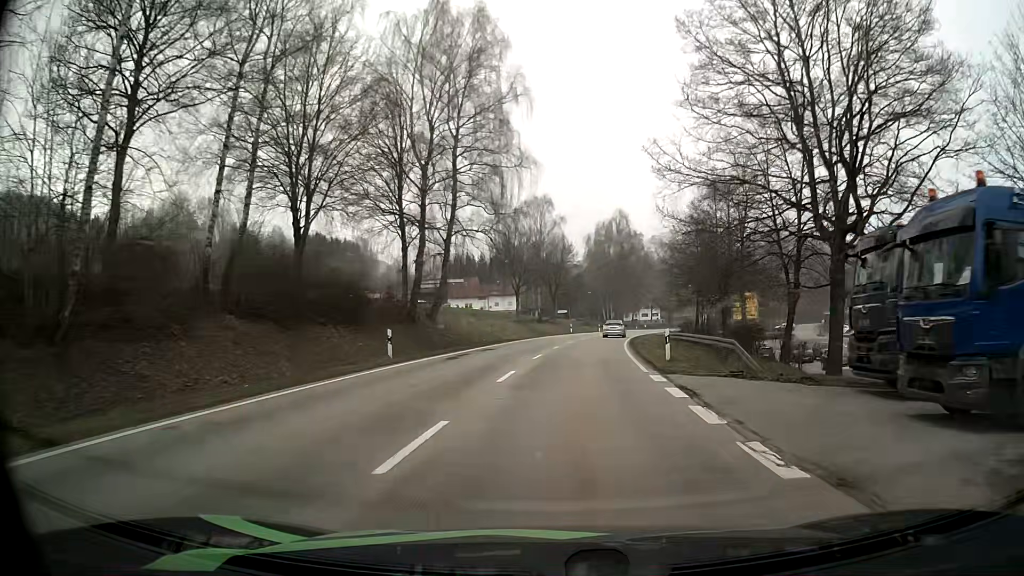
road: secondary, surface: asphalt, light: Day
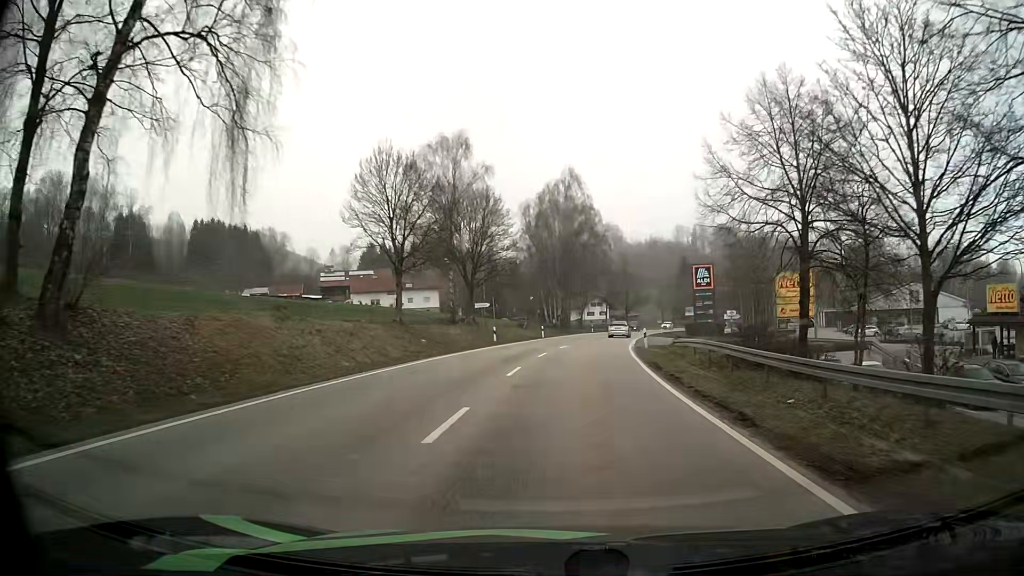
(+1.9, +34.2) m; +6°
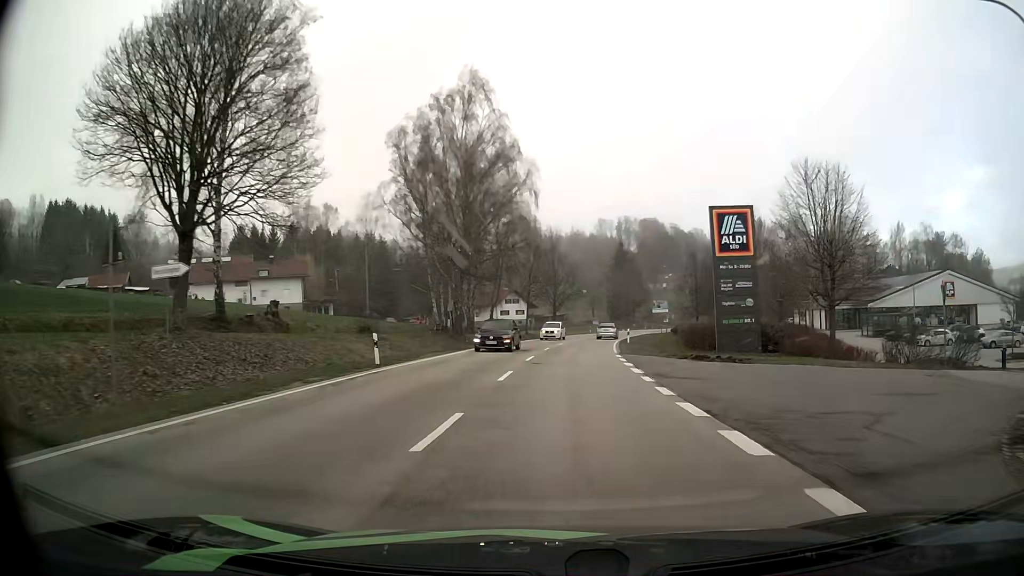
(+2.1, +36.6) m; +7°
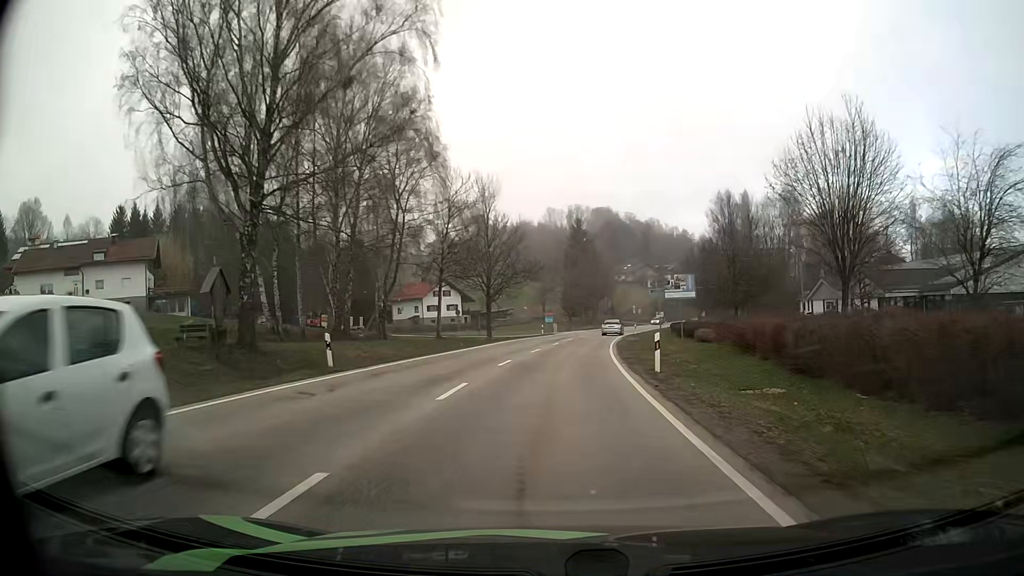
(+1.4, +31.4) m; +4°
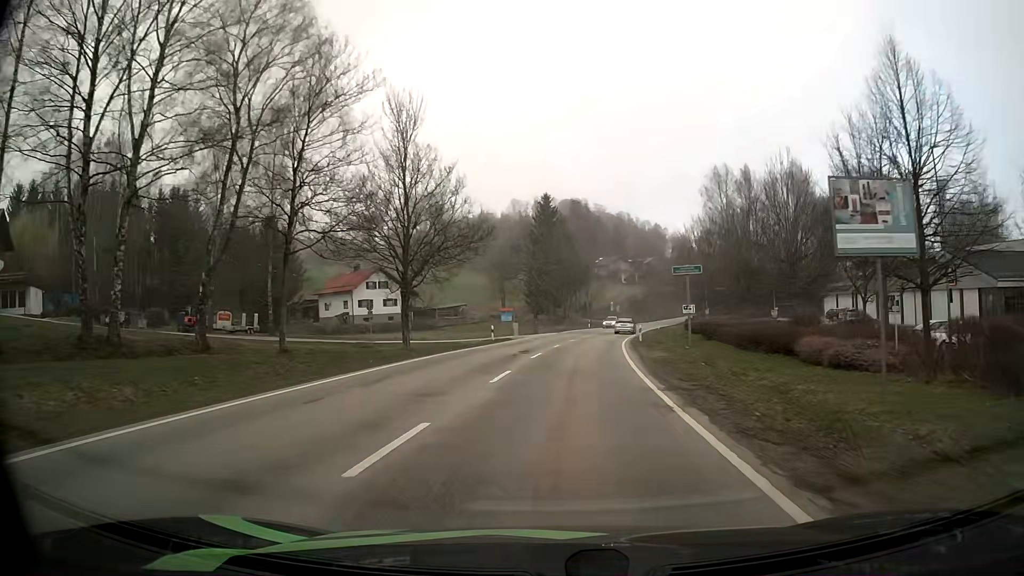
(+0.6, +23.7) m; +3°
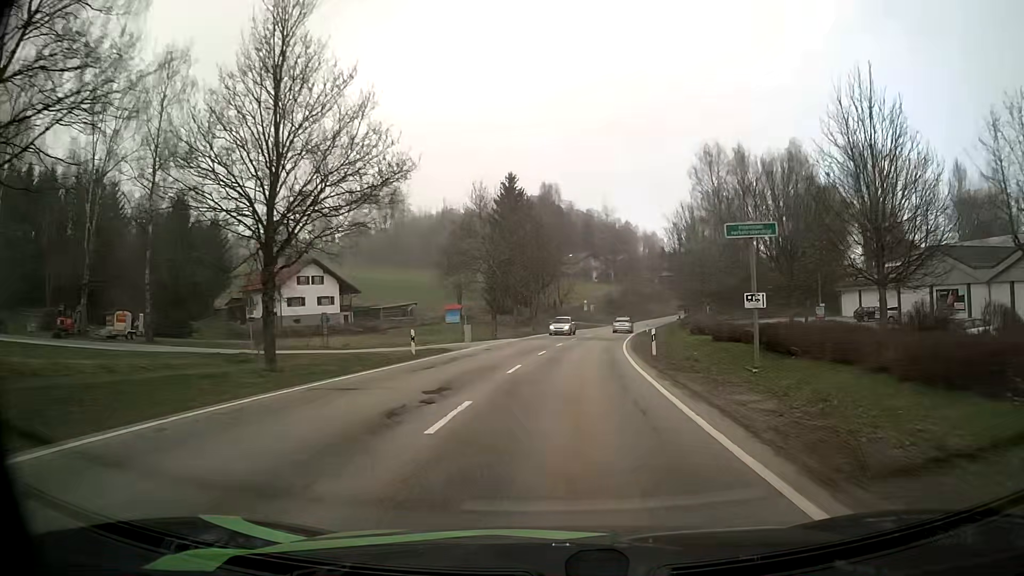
(+0.3, +15.6) m; +3°
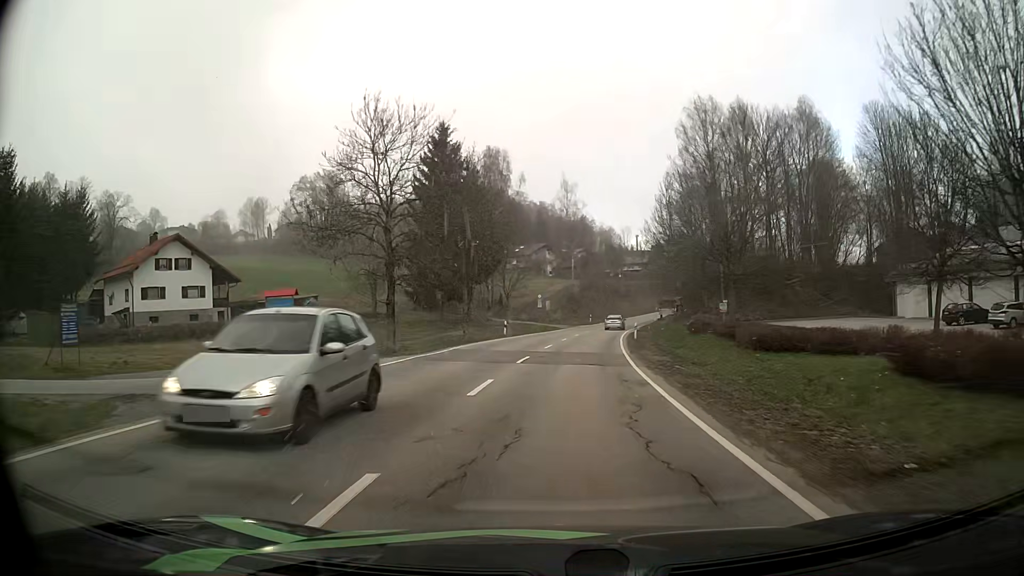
(+0.8, +23.1) m; +4°
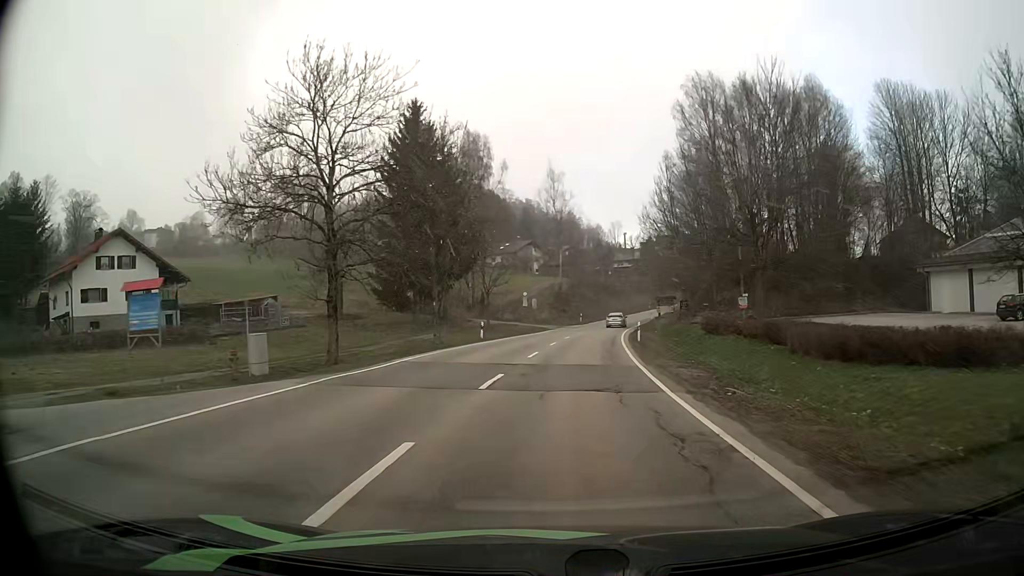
(+0.1, +7.6) m; +1°
(0, +10) (+1, +20) (+1, +30) (+2, +40) (+3, +50) (+5, +60) (+7, +70) (+9, +79) (+11, +89) (+14, +99) m
